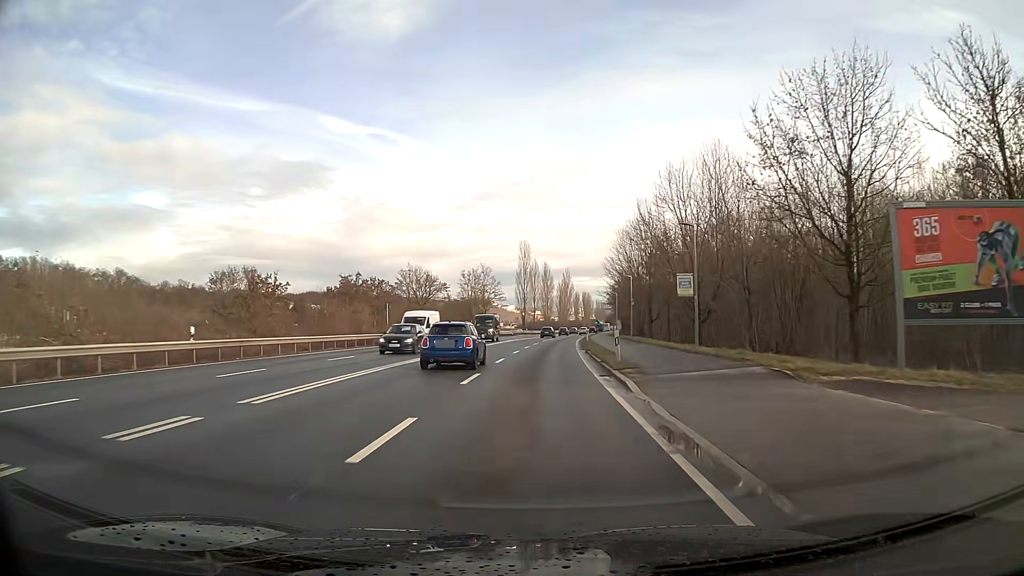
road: primary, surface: asphalt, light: Day
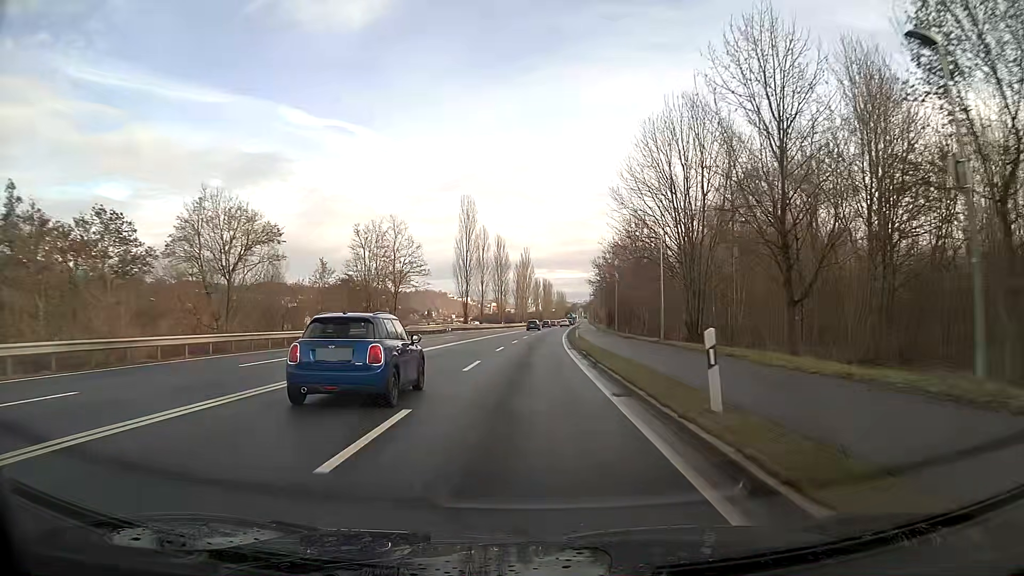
(+1.4, +45.8) m; +3°
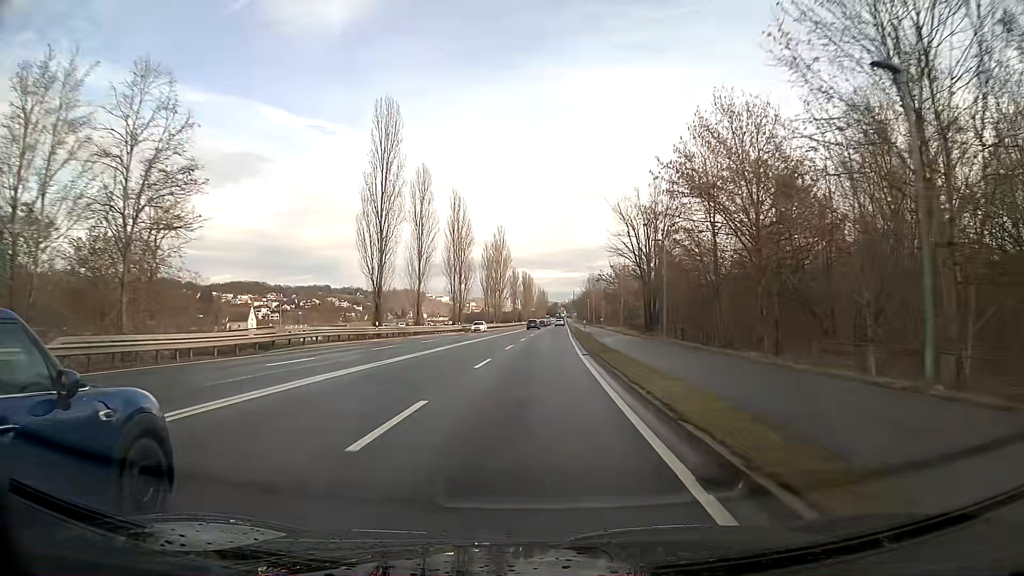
(+0.6, +46.8) m; +2°
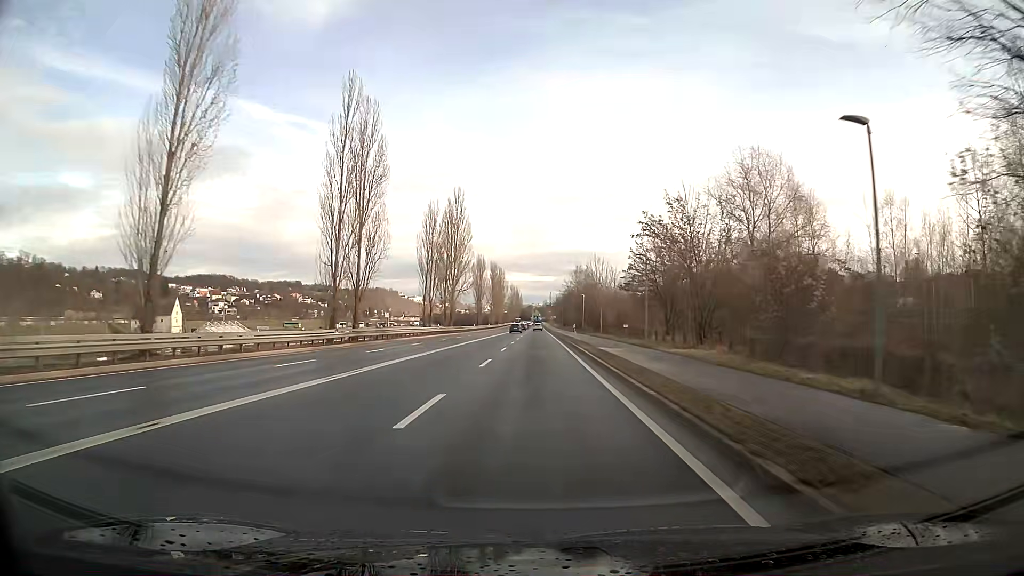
(+0.9, +46.5) m; +2°
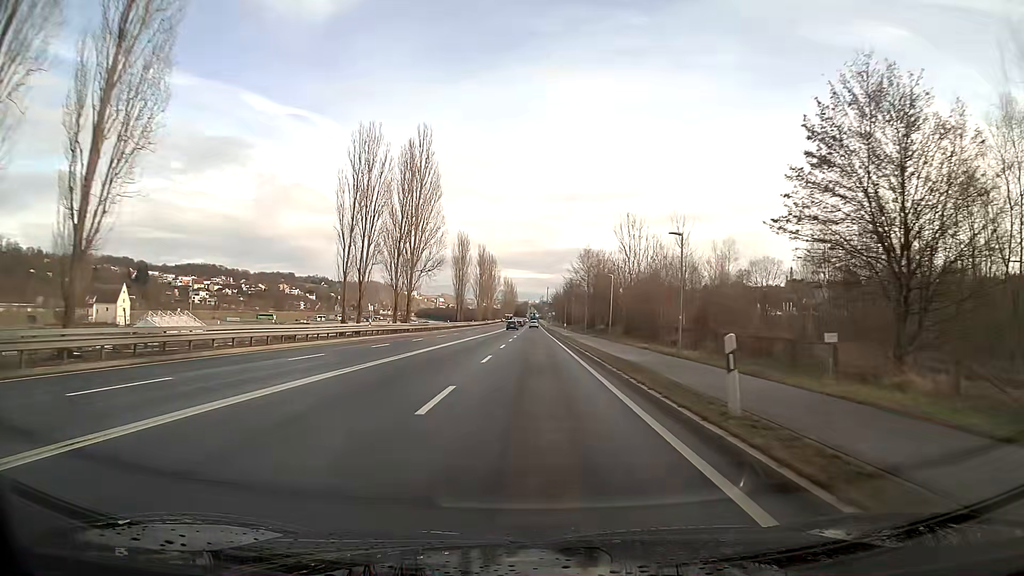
(+0.1, +34.9) m; 0°
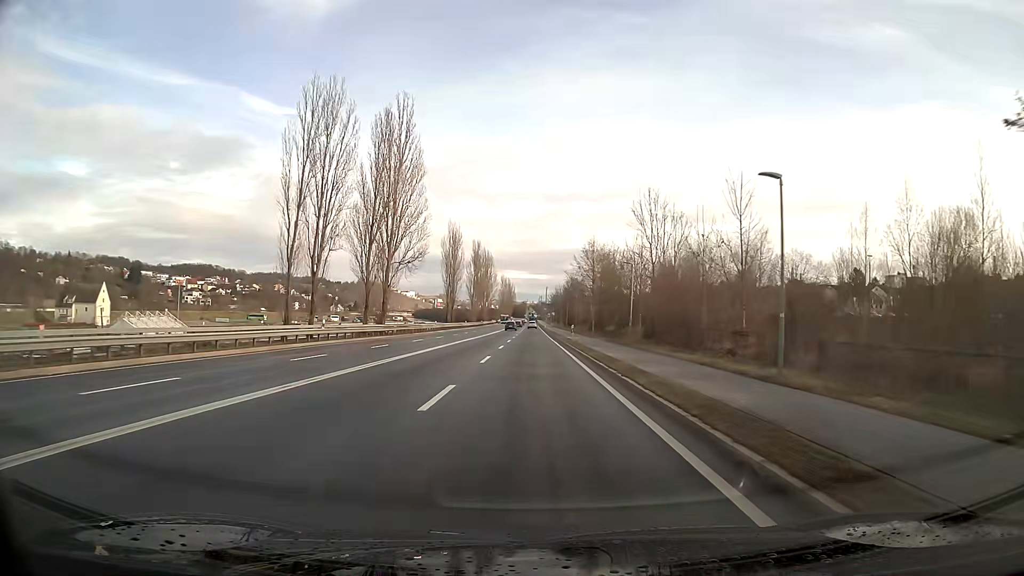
(0.0, +11.6) m; 0°
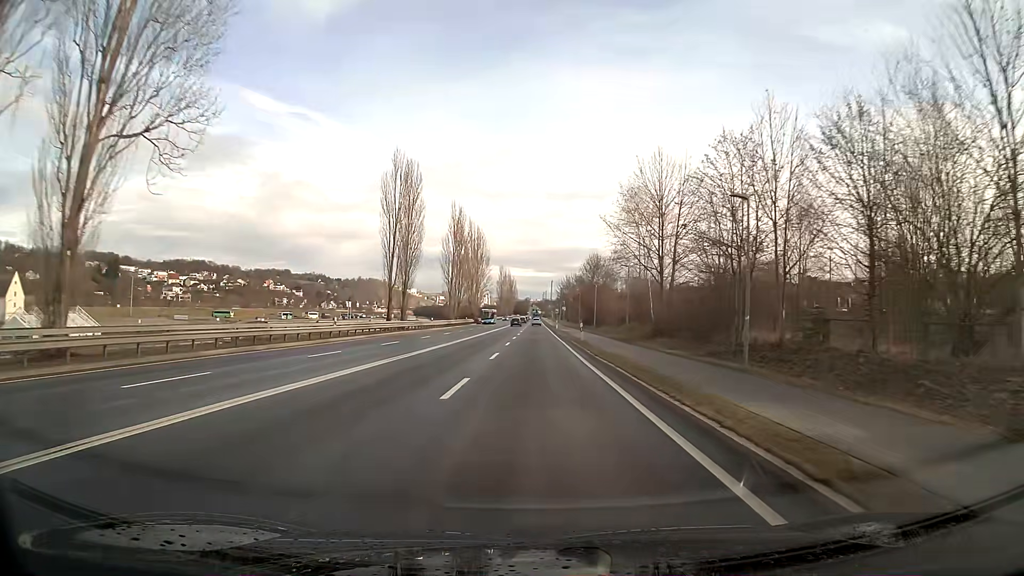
(-0.1, +46.8) m; 0°
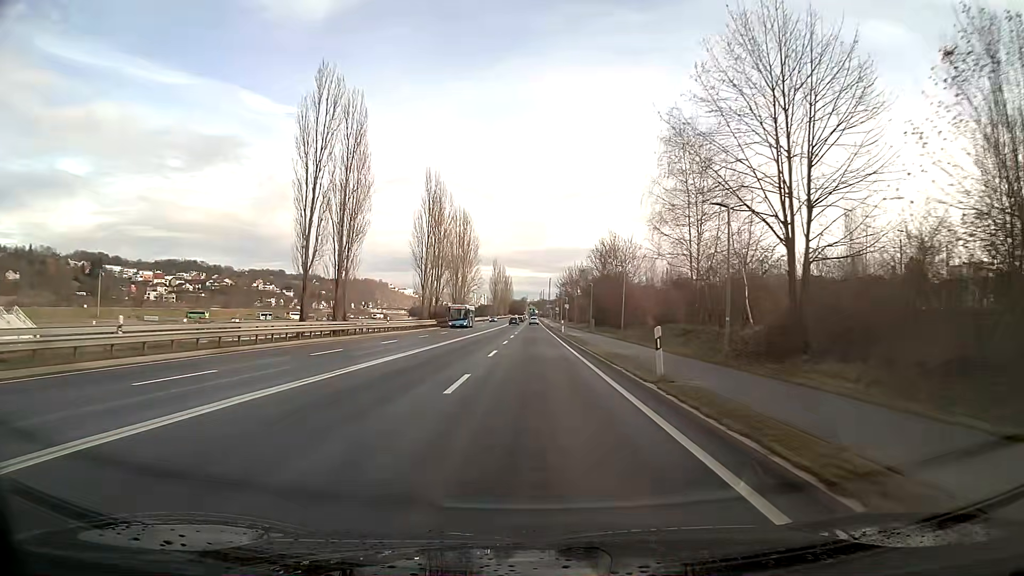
(0.0, +23.6) m; 0°
